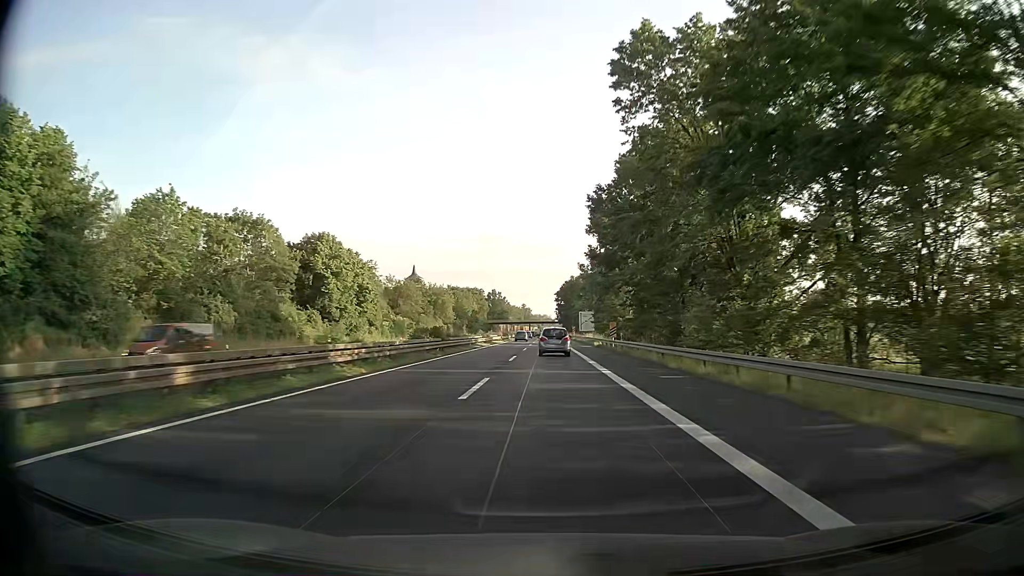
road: trunk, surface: asphalt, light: Day
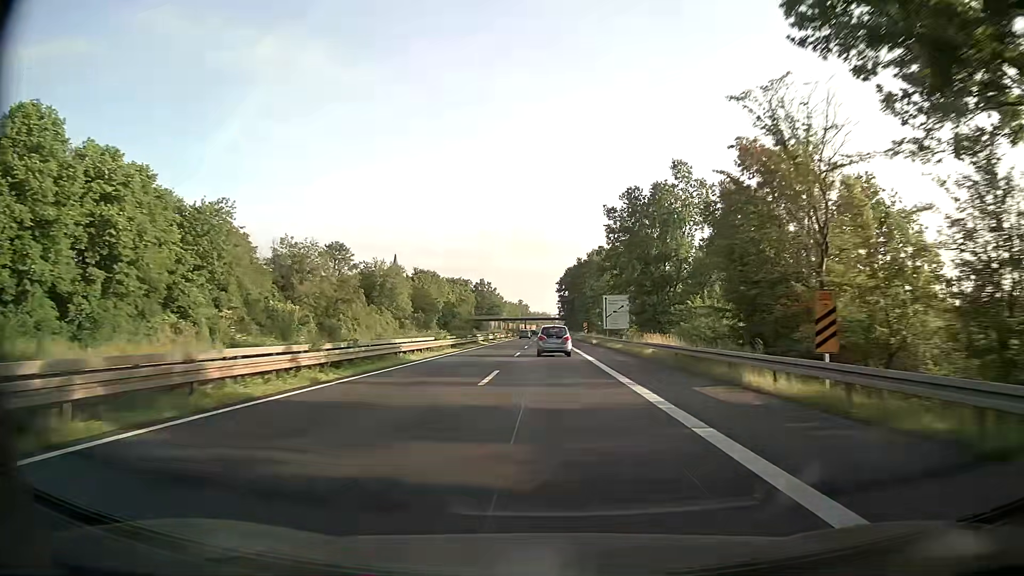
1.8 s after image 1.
(+0.1, +51.3) m; 0°
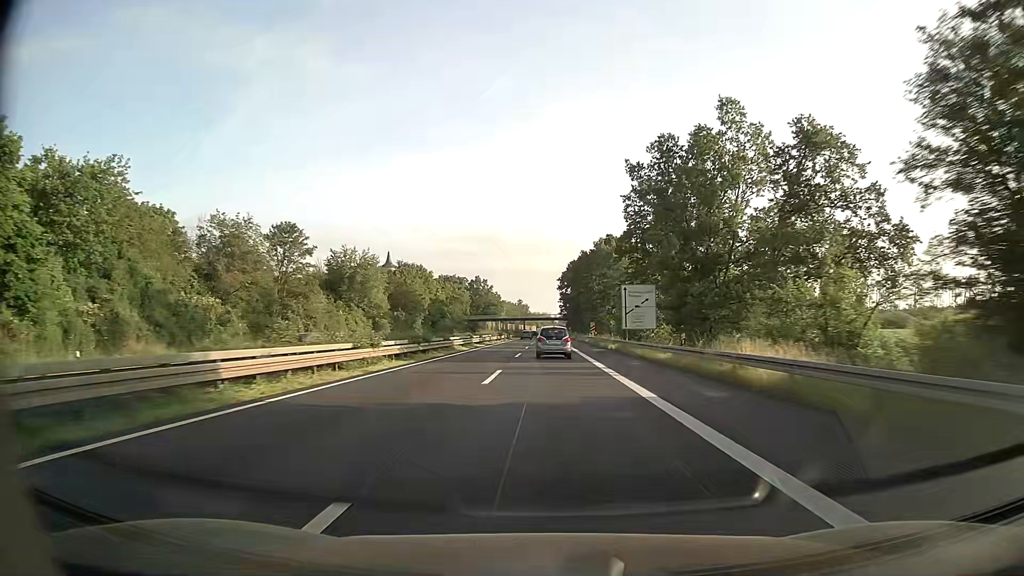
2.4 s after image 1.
(-0.1, +17.1) m; 0°
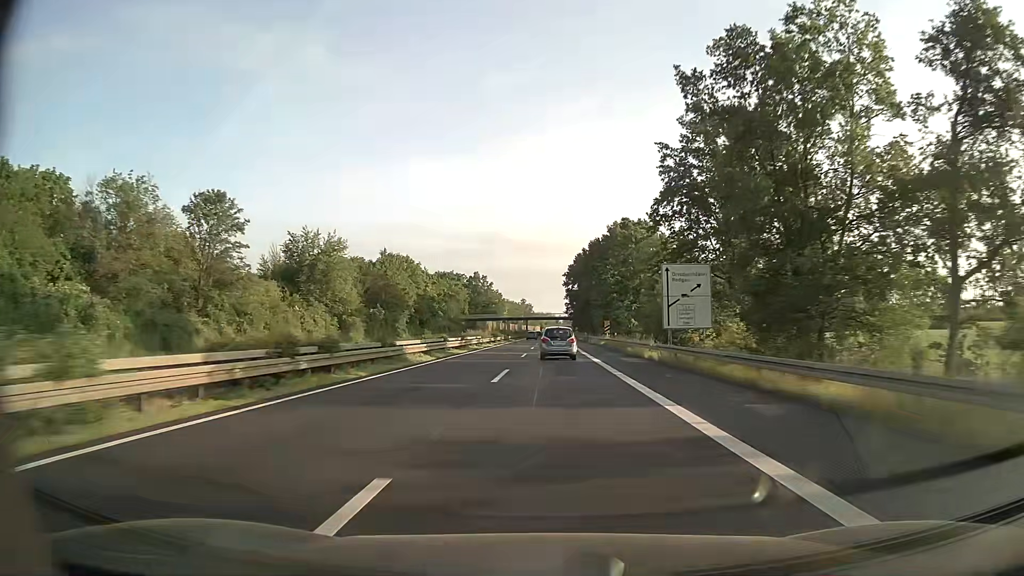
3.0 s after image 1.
(-0.1, +17.2) m; 0°
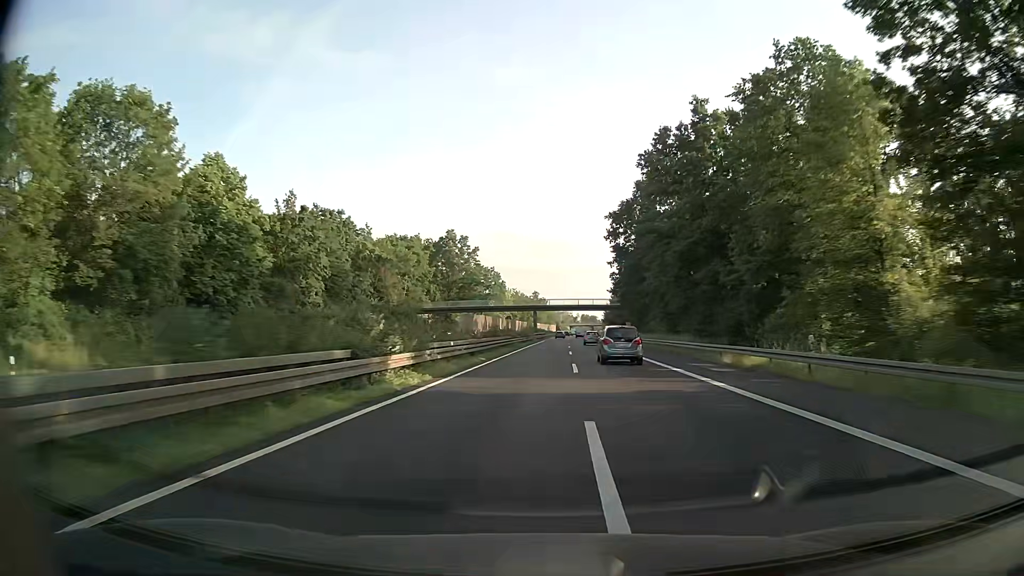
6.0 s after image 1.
(-1.4, +86.1) m; -2°
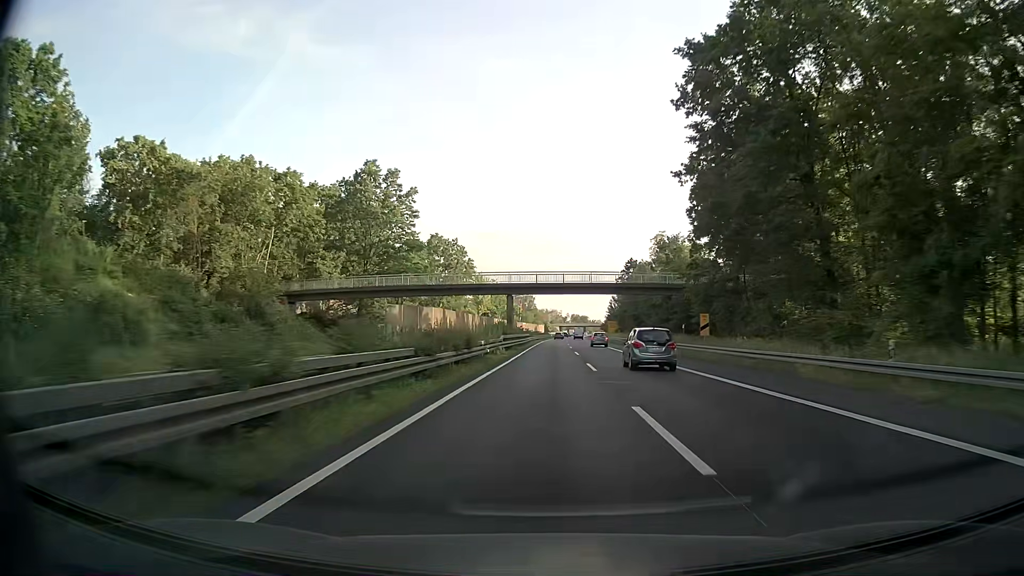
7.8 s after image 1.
(+0.5, +51.9) m; +1°
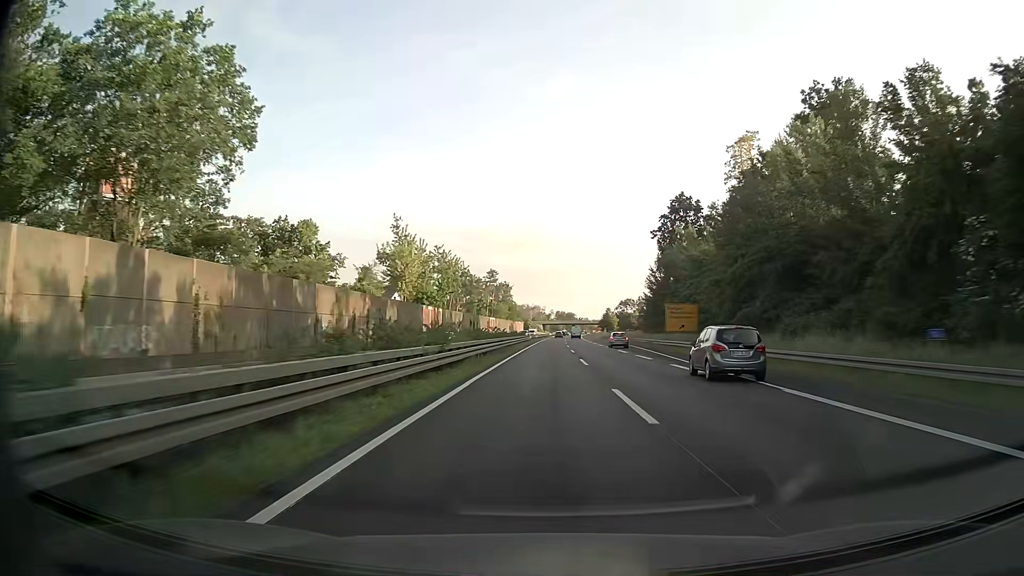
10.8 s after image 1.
(+1.0, +86.9) m; +2°
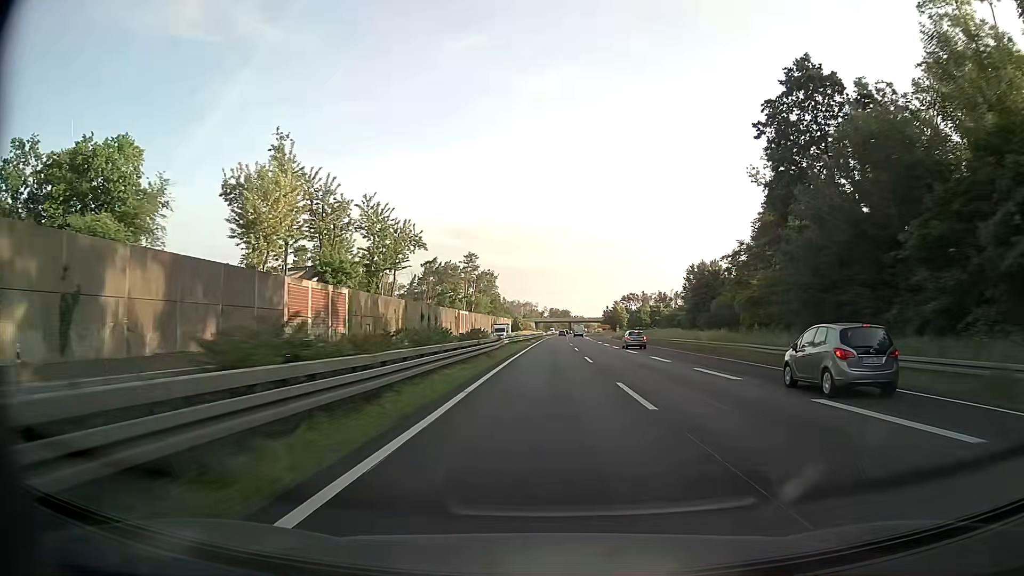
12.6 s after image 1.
(0.0, +52.3) m; 0°
(0, +10) (0, +20) (0, +30) (0, +40) (+1, +50) (+1, +60) (+1, +70) (+1, +80) (+1, +90) (+2, +100) m
